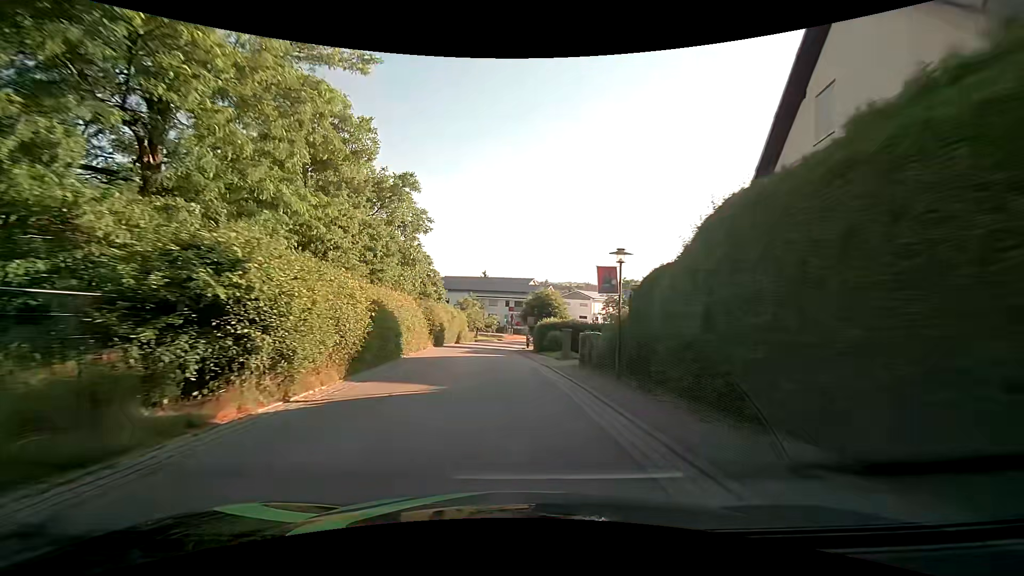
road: secondary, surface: asphalt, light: Day
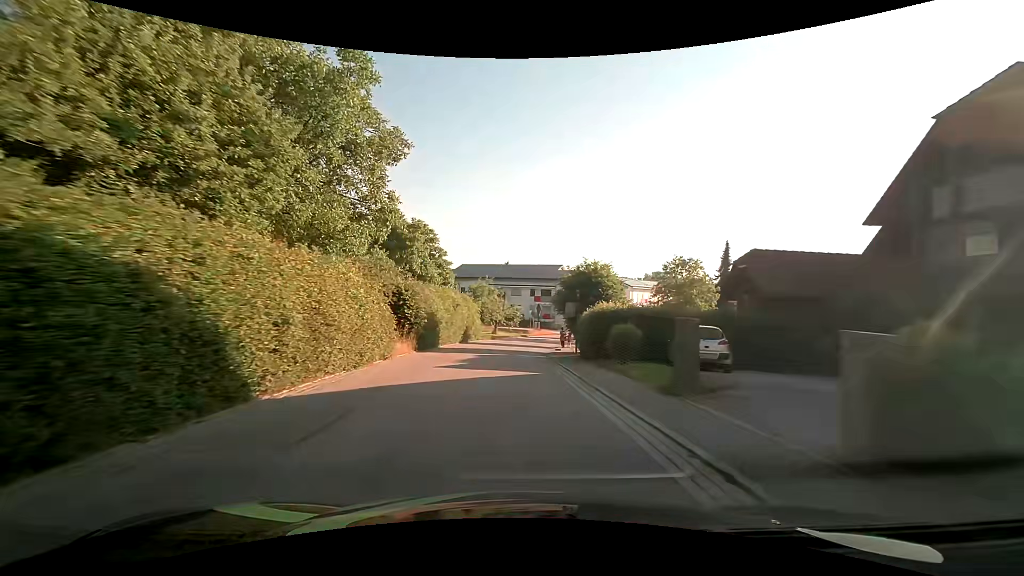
(-0.4, +15.4) m; -3°
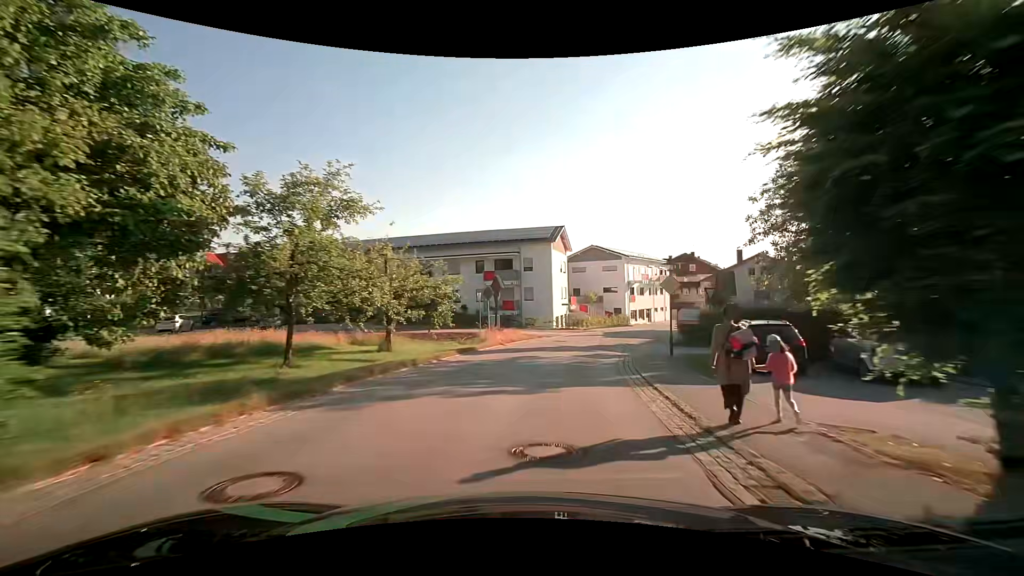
(+0.6, +38.3) m; +7°
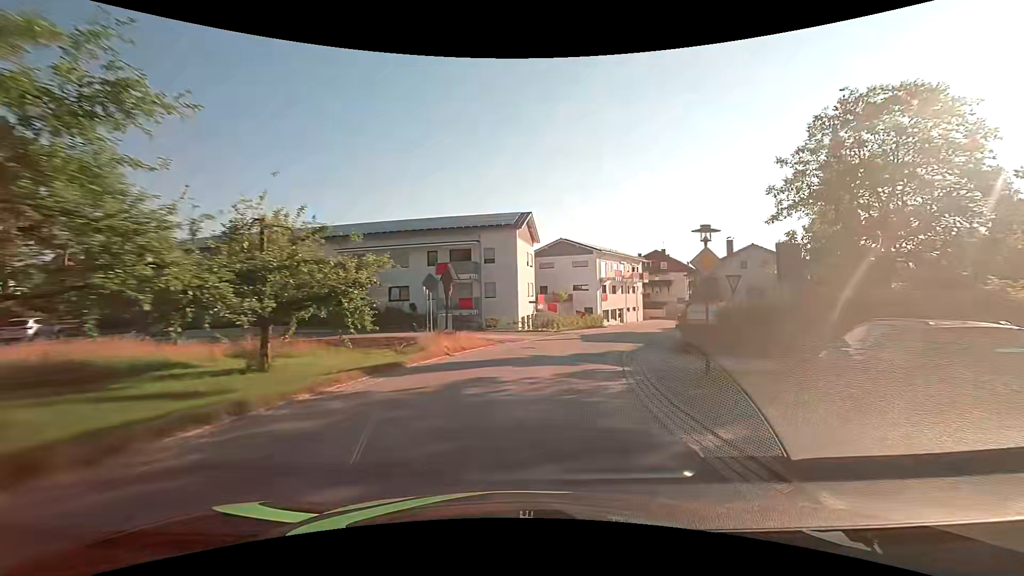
(+0.2, +7.6) m; +4°
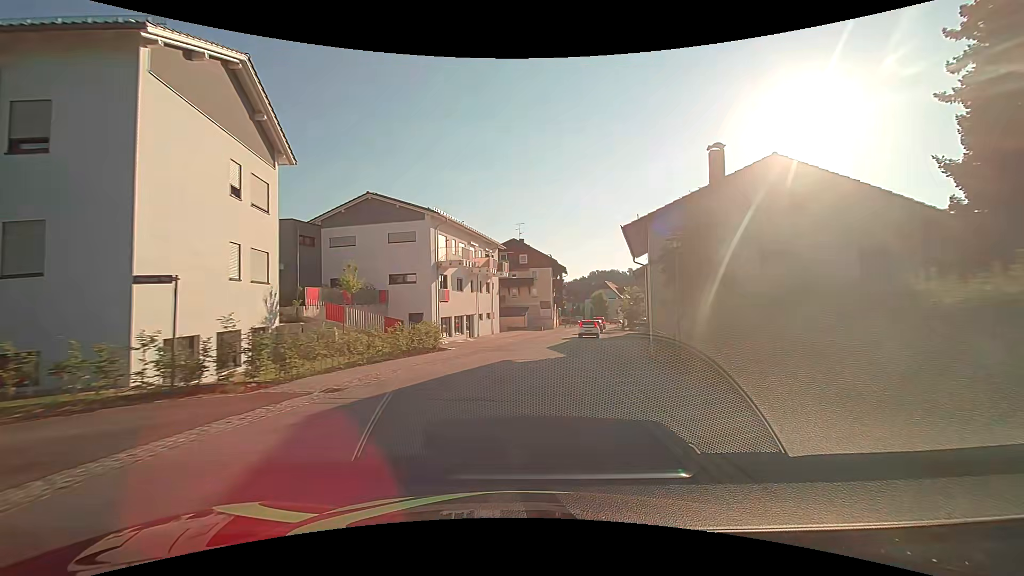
(+4.6, +27.9) m; +18°
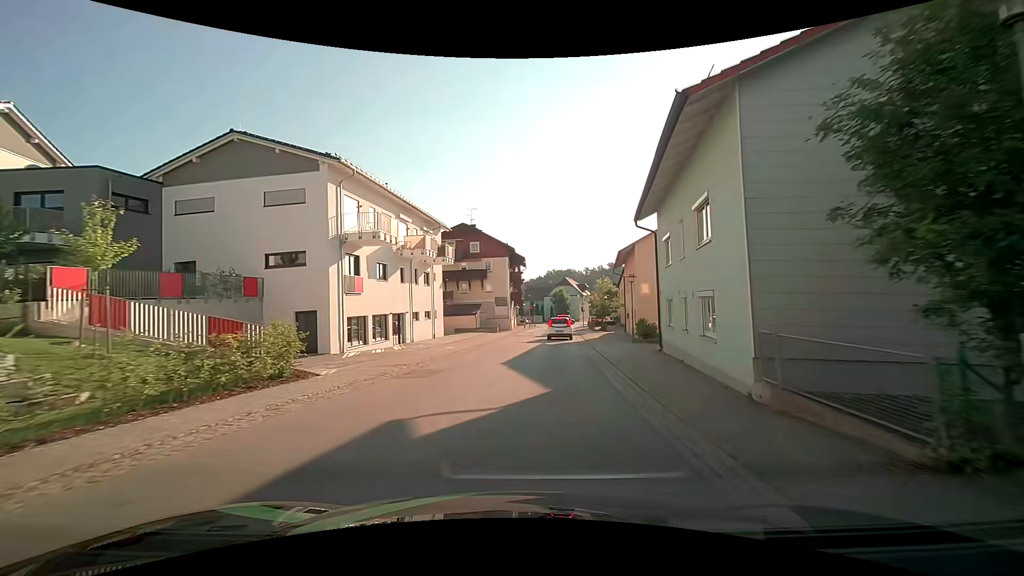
(+0.5, +11.7) m; +5°
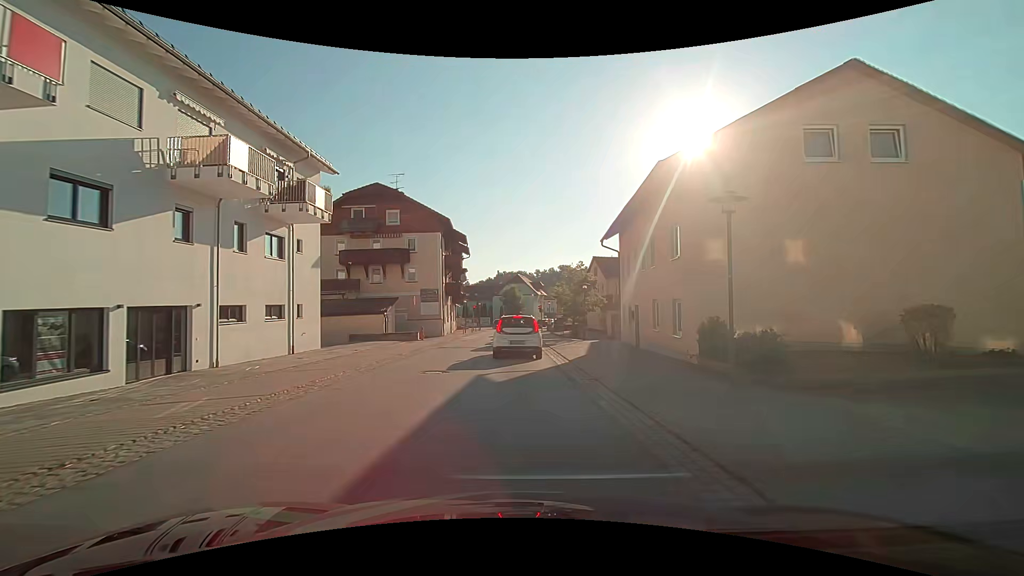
(+0.9, +18.0) m; +6°
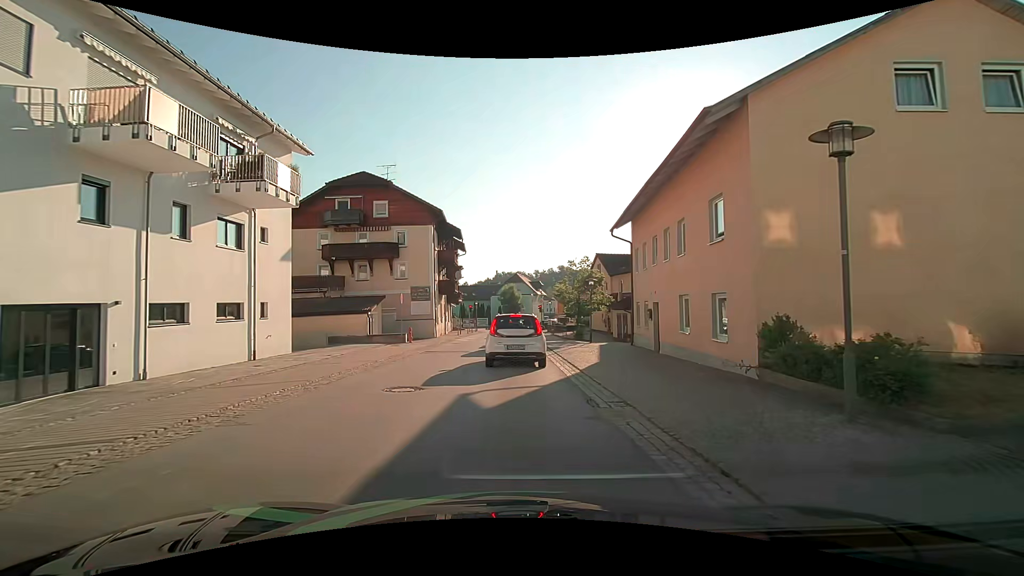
(0.0, +3.4) m; -1°
